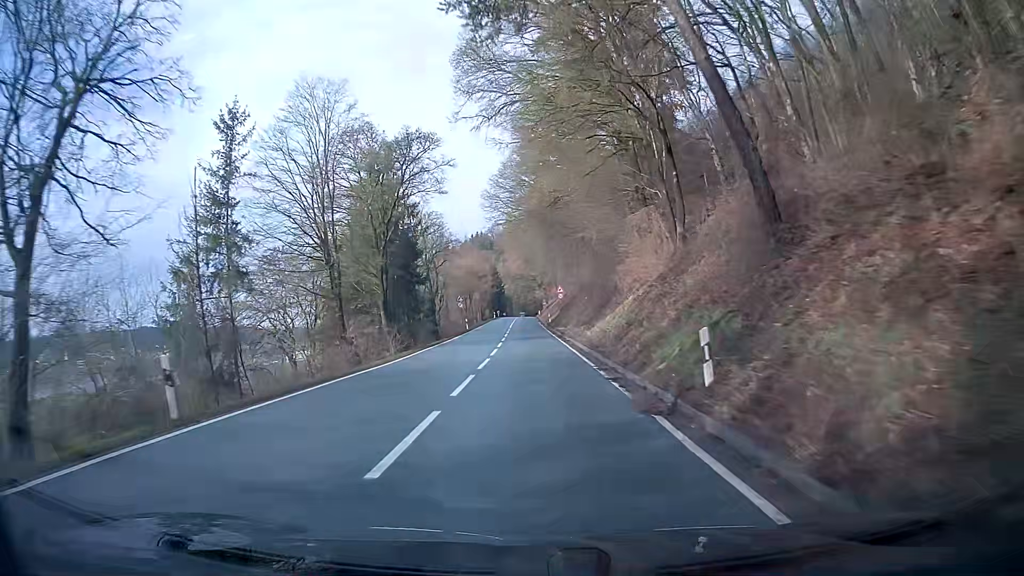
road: secondary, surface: asphalt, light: Day
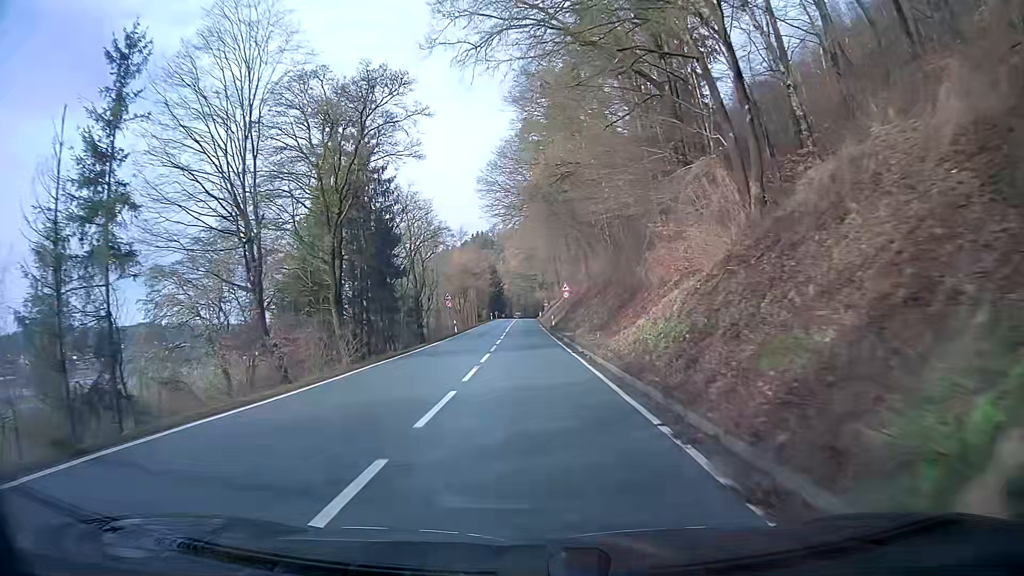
(0.0, +9.3) m; 0°
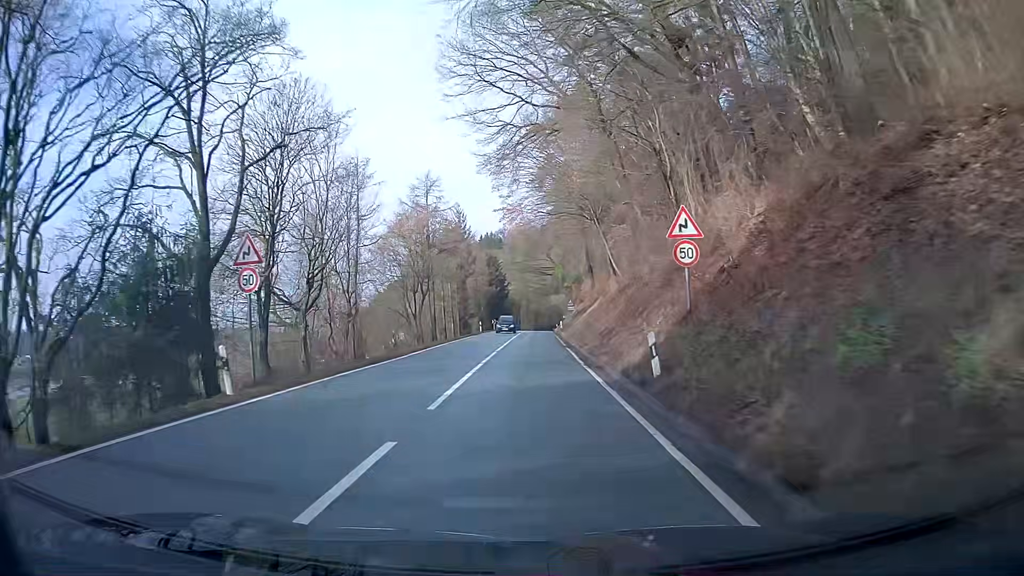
(-0.2, +41.0) m; 0°
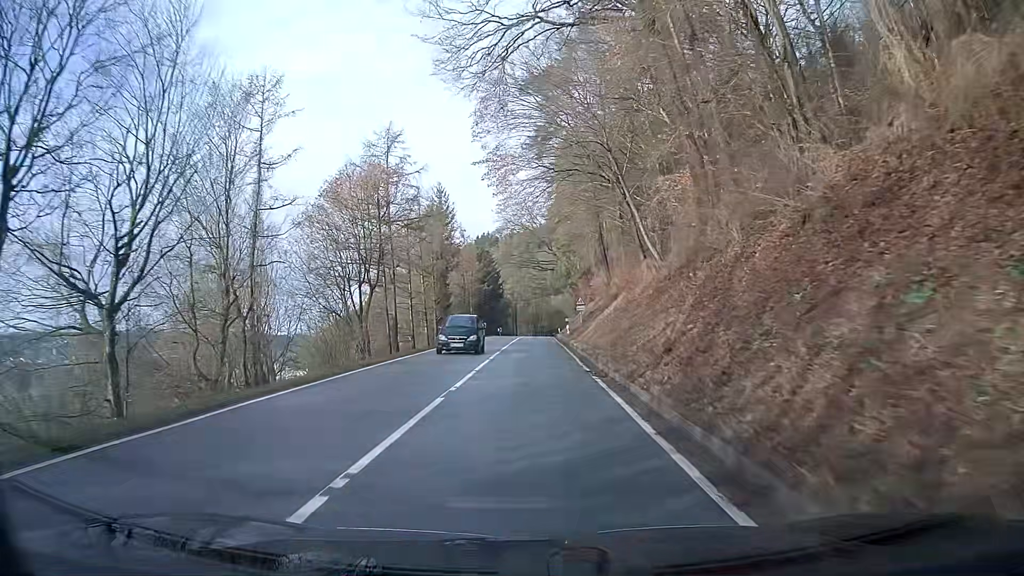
(0.0, +15.2) m; 0°
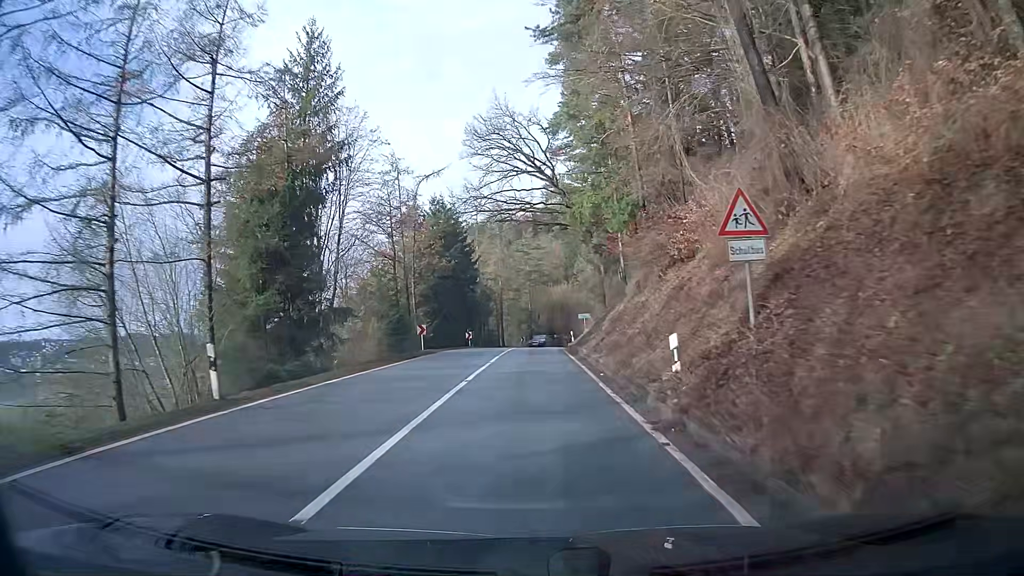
(+0.1, +38.0) m; 0°
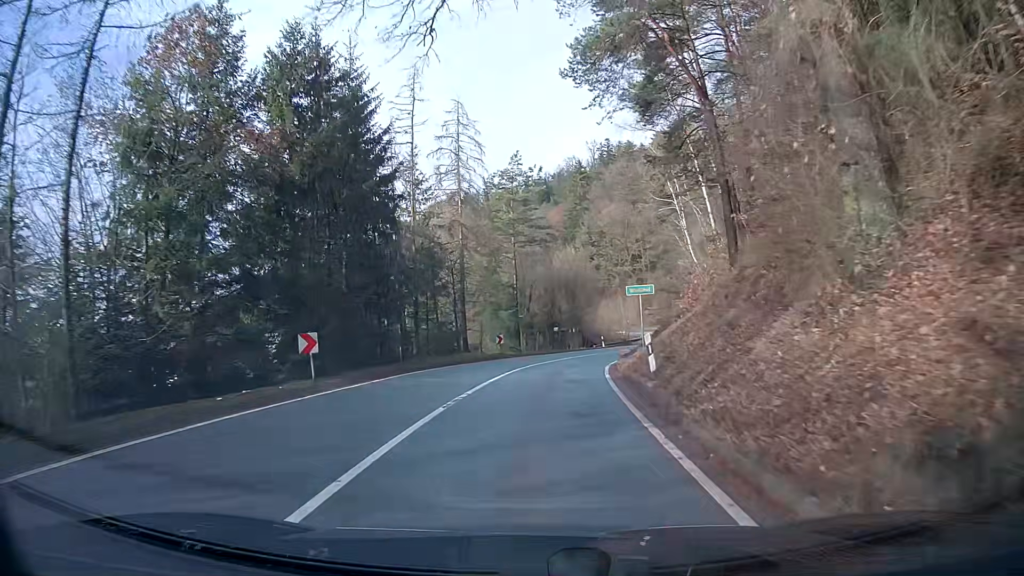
(+0.1, +36.5) m; +1°
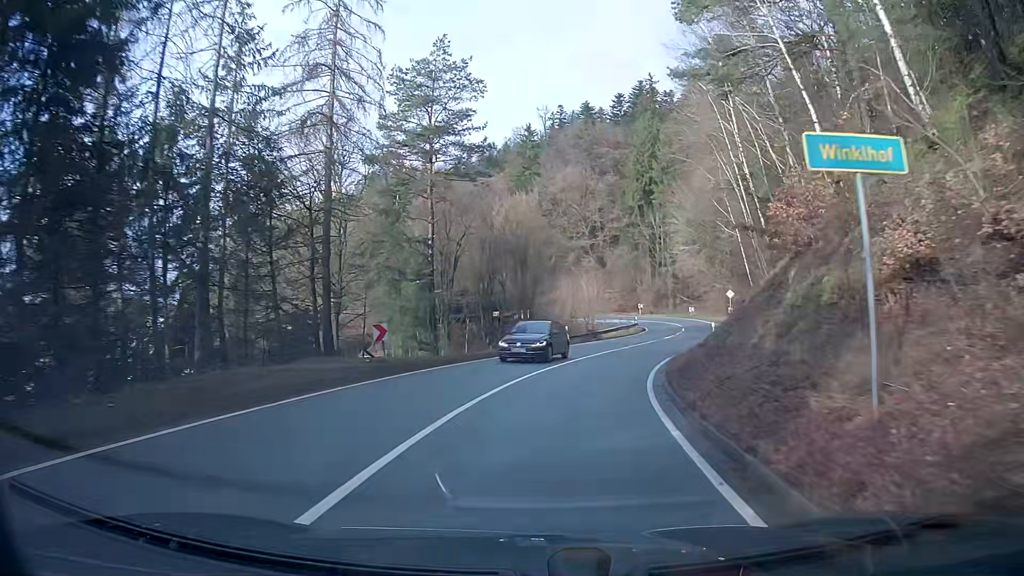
(+0.8, +20.6) m; +6°
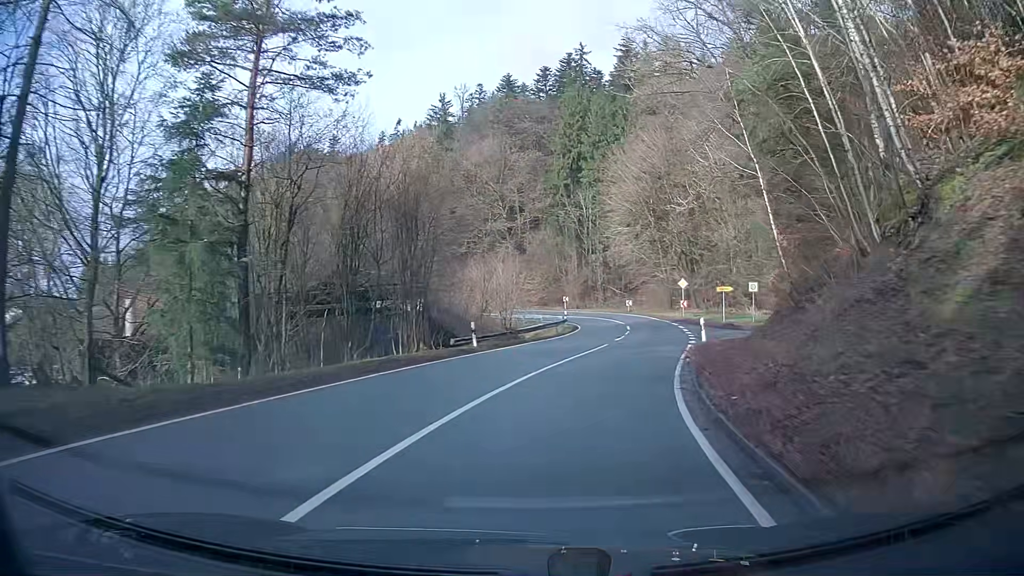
(+0.9, +13.7) m; +8°
